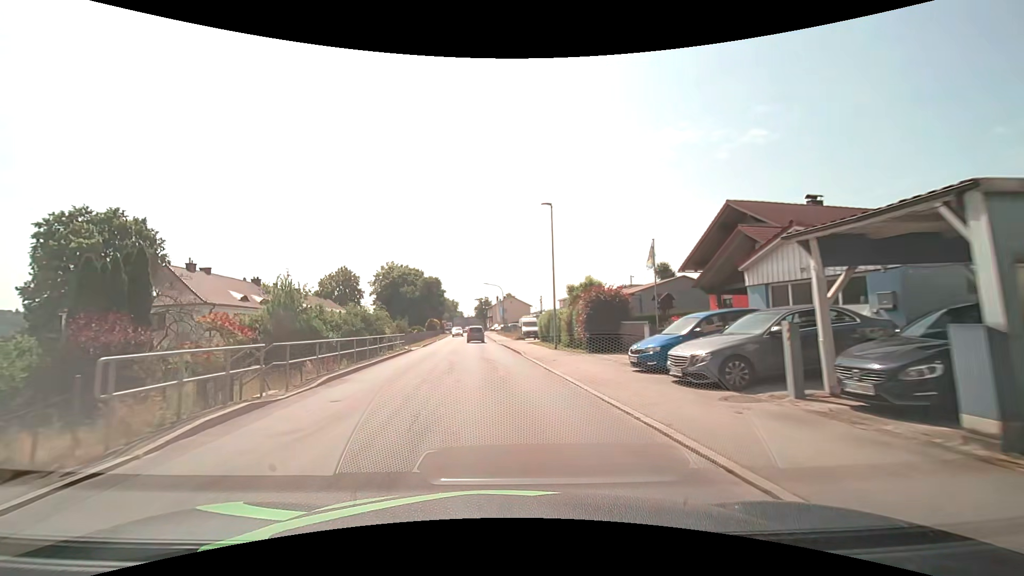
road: unclassified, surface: asphalt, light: Day
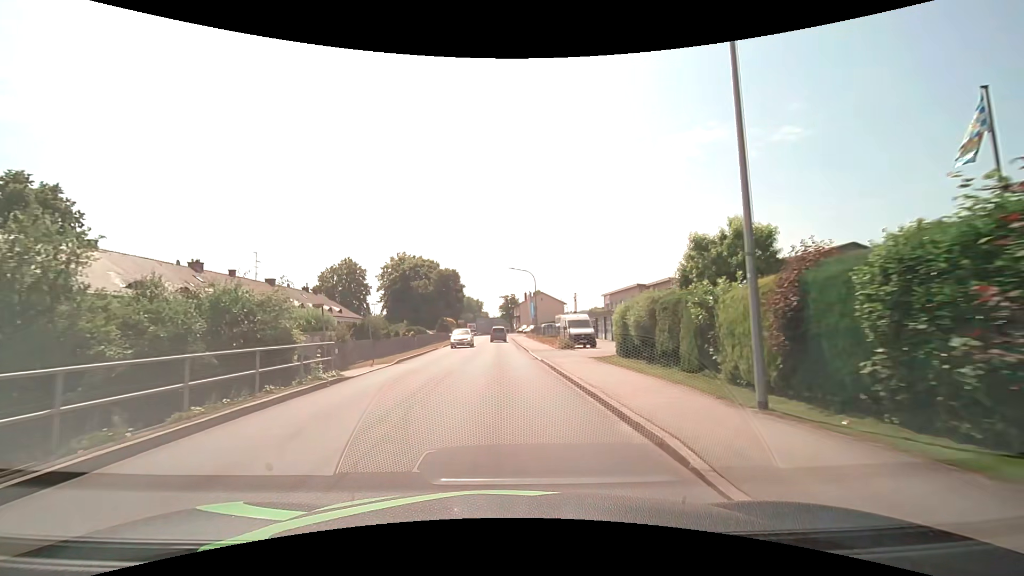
(-0.8, +19.5) m; -3°
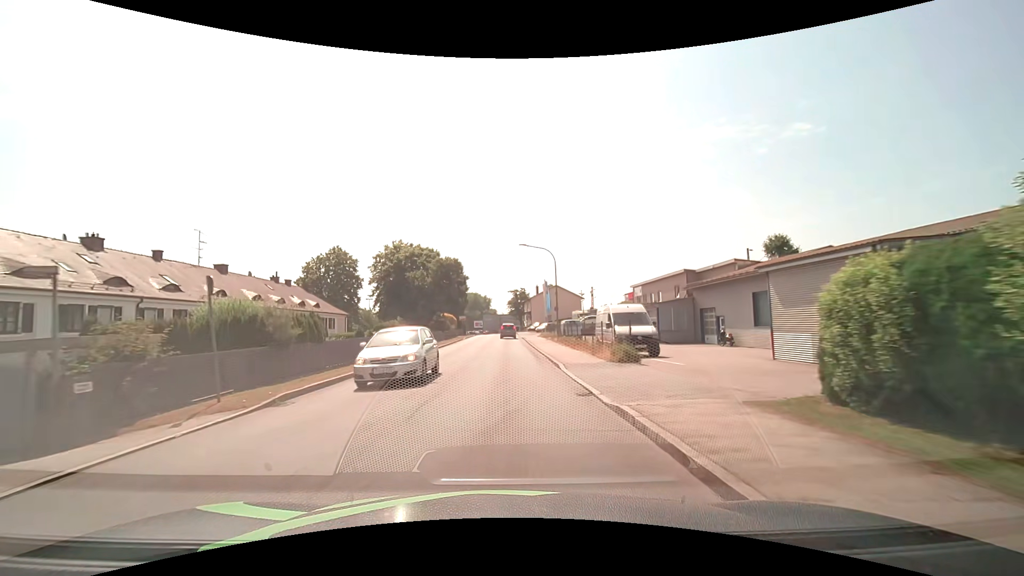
(-0.2, +13.3) m; -1°
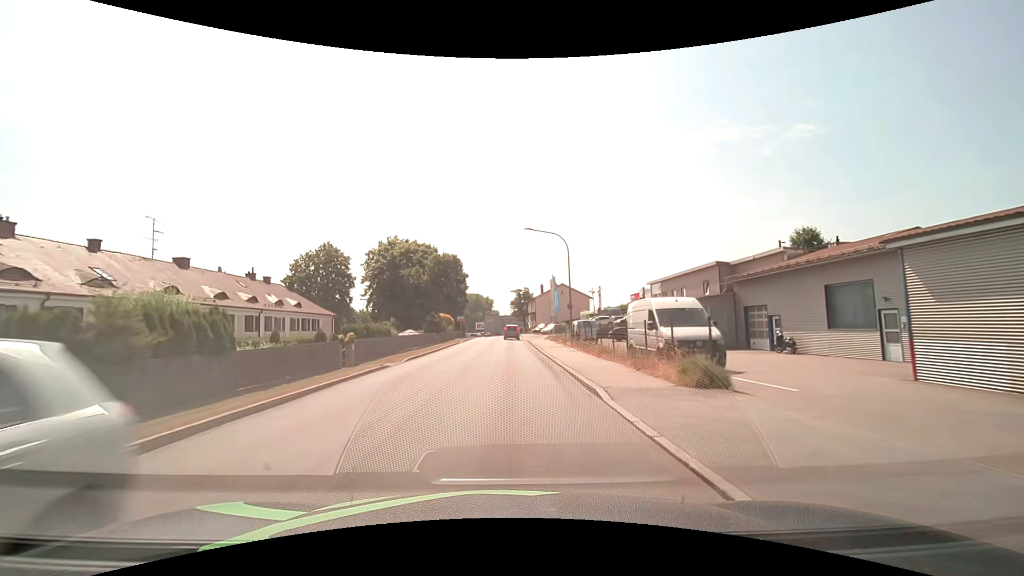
(0.0, +6.7) m; -1°
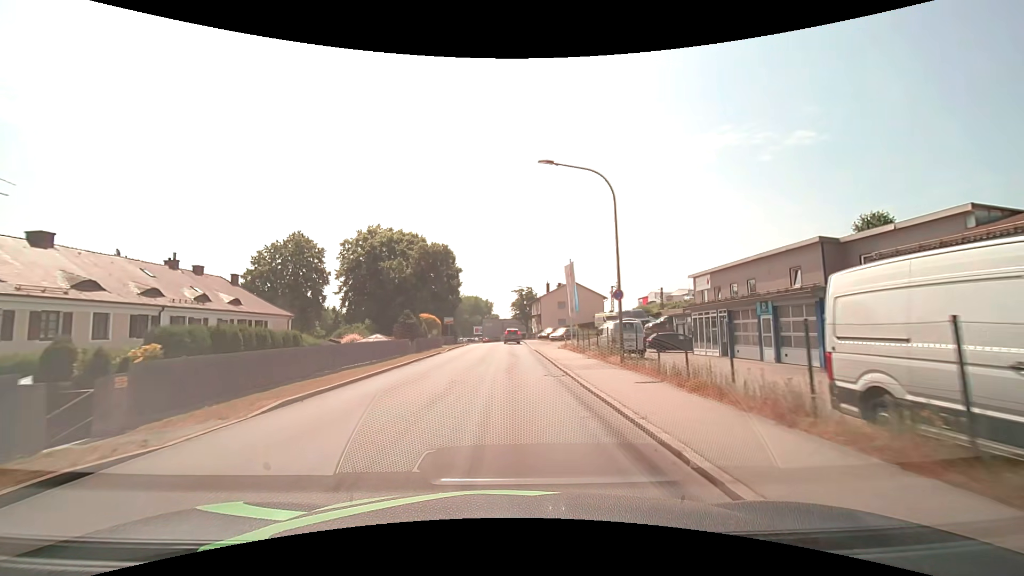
(+0.1, +13.5) m; 0°
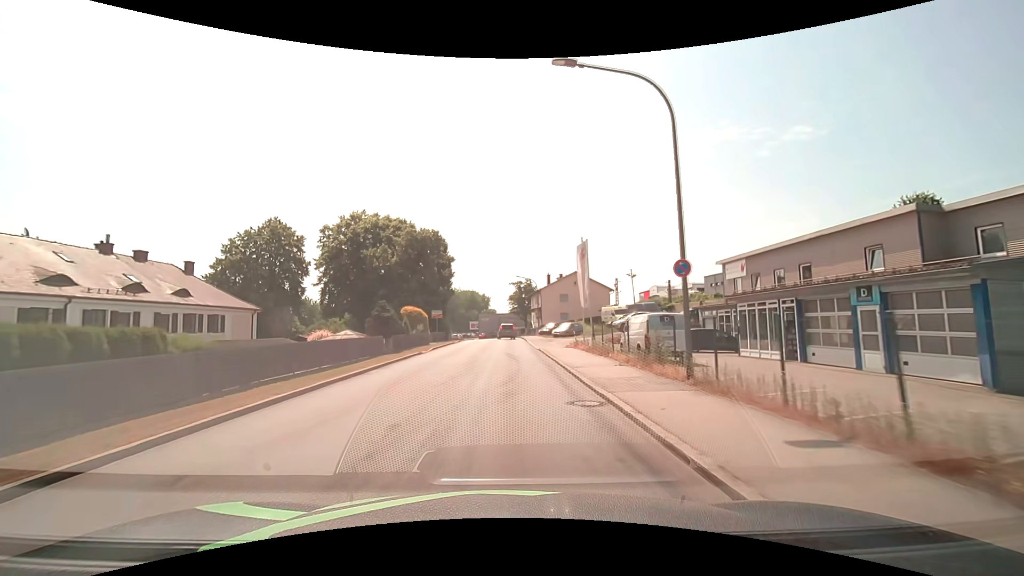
(0.0, +6.8) m; 0°
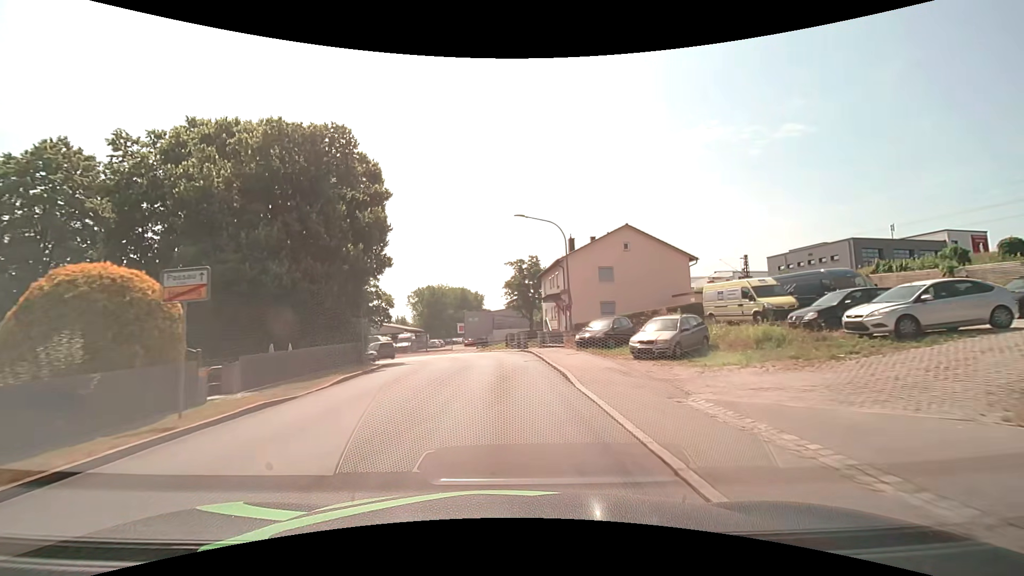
(+0.2, +33.6) m; 0°
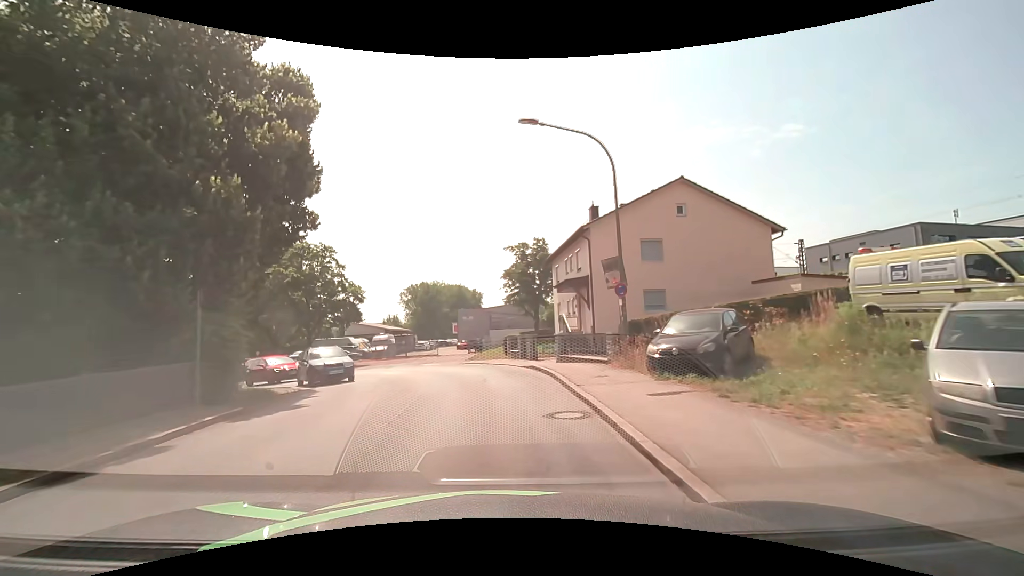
(0.0, +12.4) m; 0°
(0, +10) (-2, +20) (-7, +29) (-14, +36) (-21, +42) (-28, +50) (-33, +58) (-35, +68) (-35, +78) (-33, +88) m
